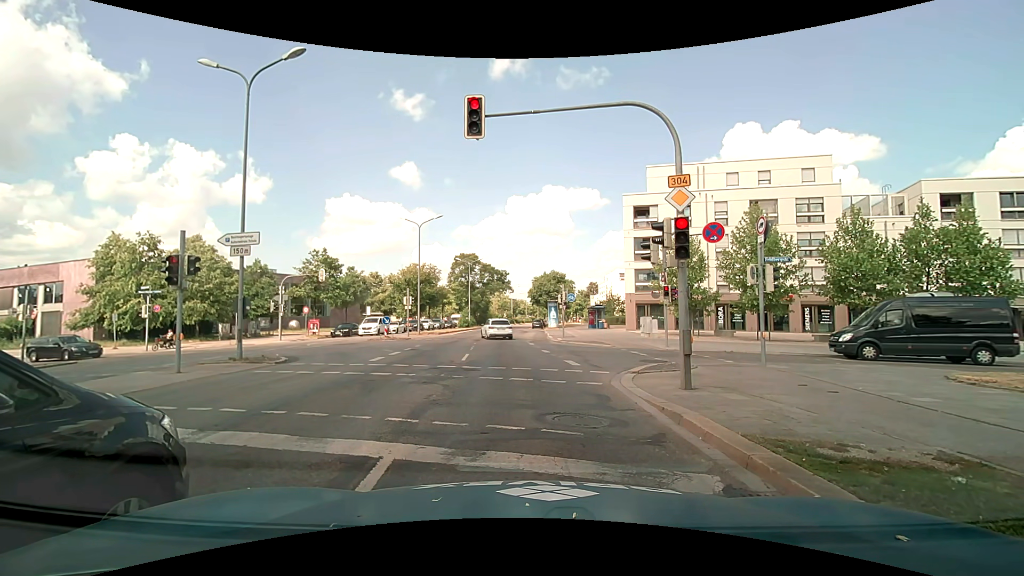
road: primary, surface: asphalt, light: Day
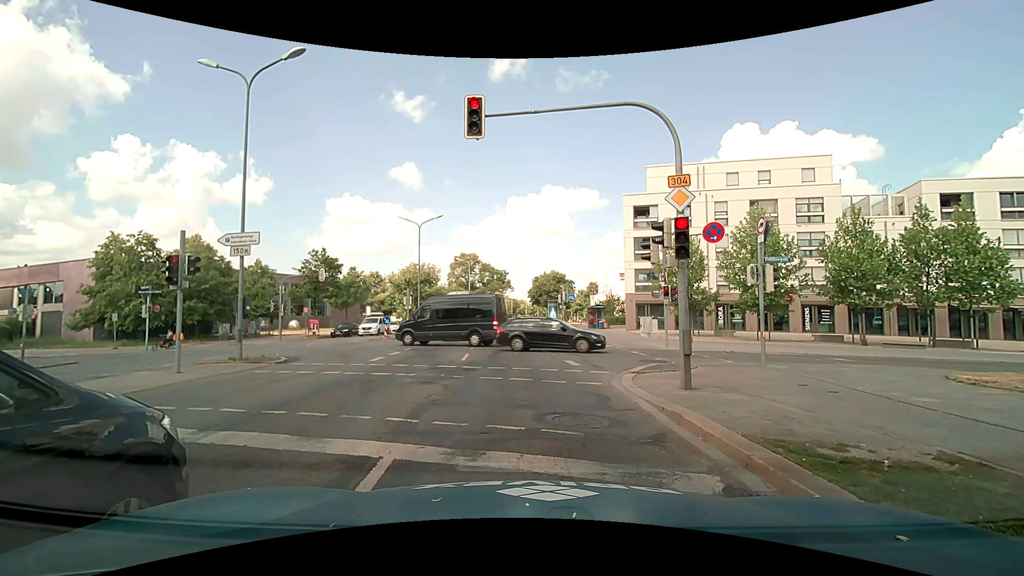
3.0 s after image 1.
(0.0, 0.0) m; 0°
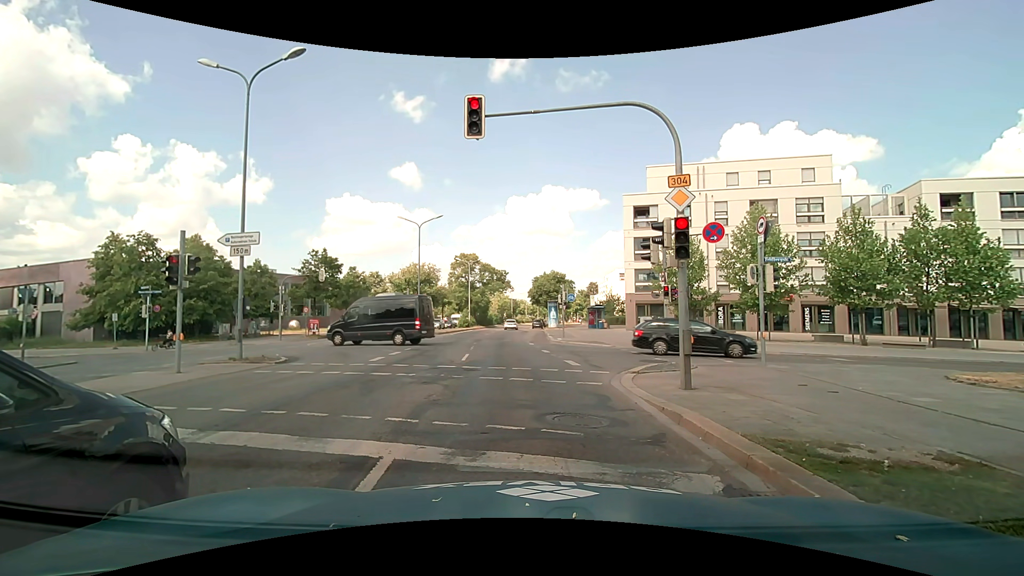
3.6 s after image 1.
(0.0, 0.0) m; 0°
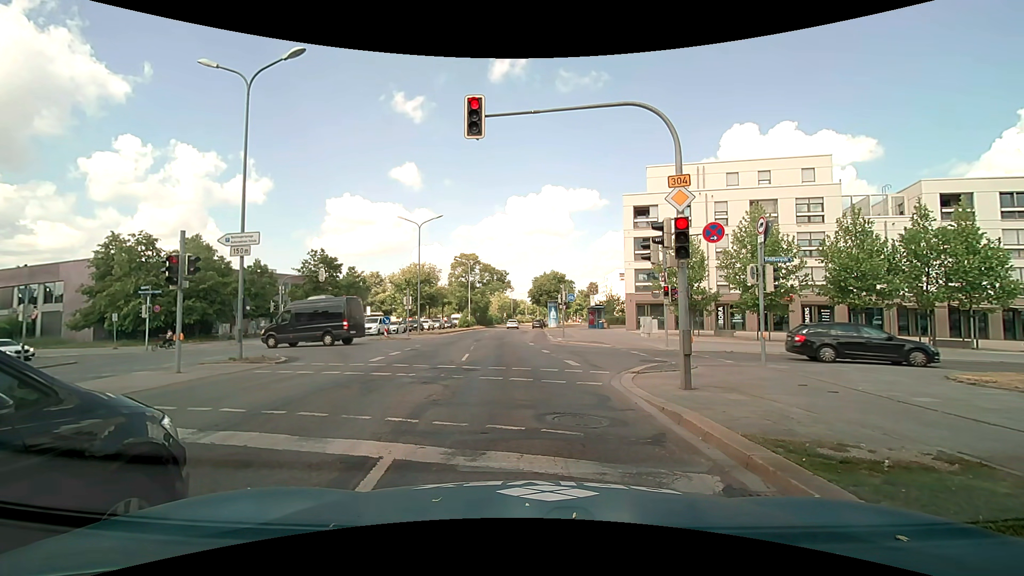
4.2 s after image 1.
(0.0, 0.0) m; 0°
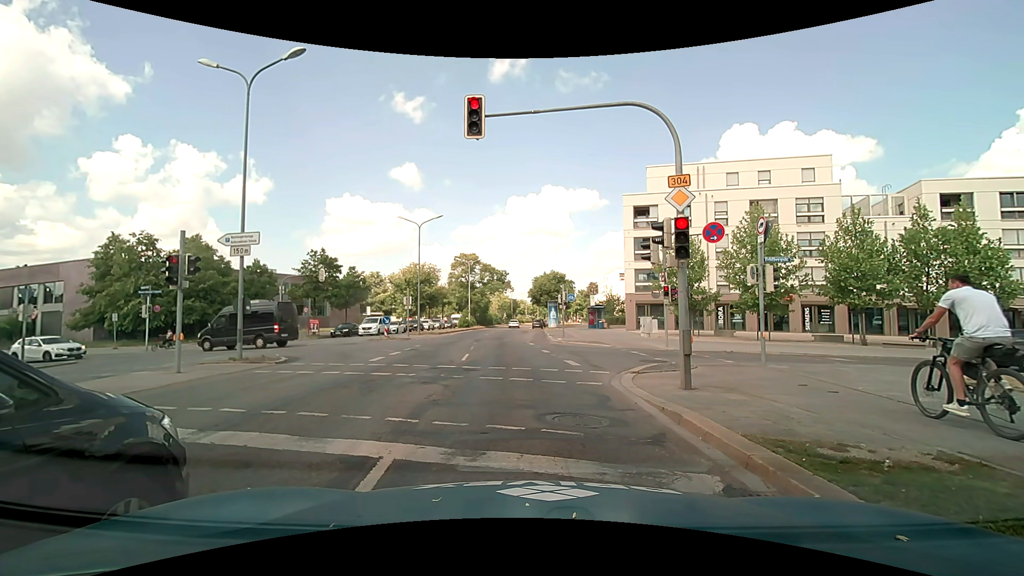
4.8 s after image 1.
(0.0, 0.0) m; 0°
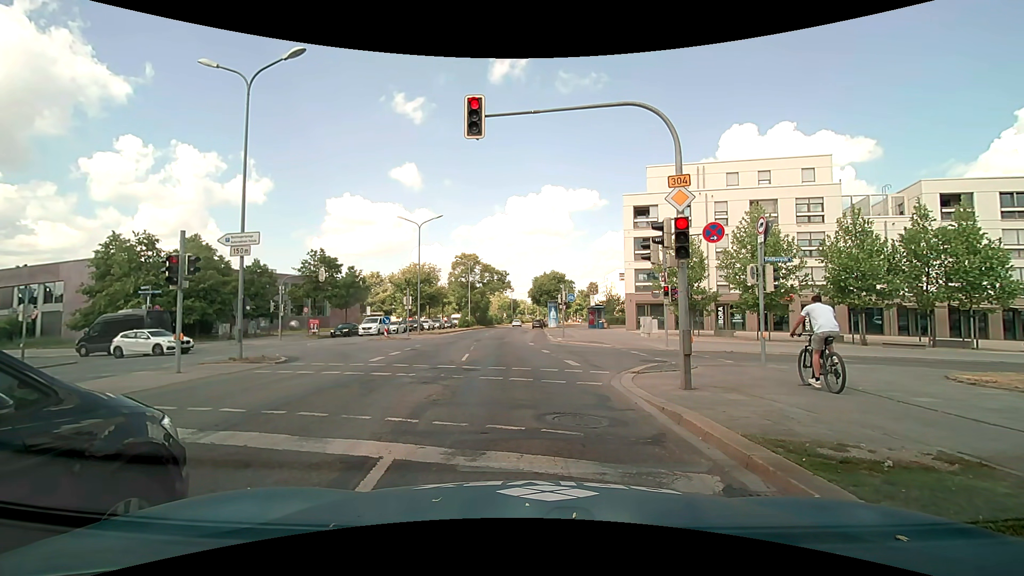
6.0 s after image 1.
(0.0, 0.0) m; 0°
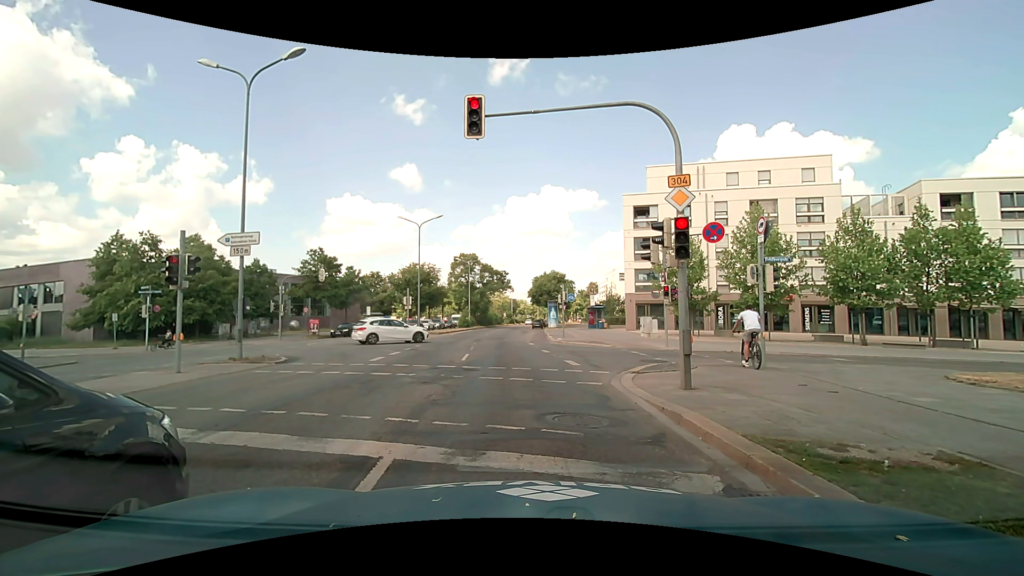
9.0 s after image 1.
(0.0, 0.0) m; 0°
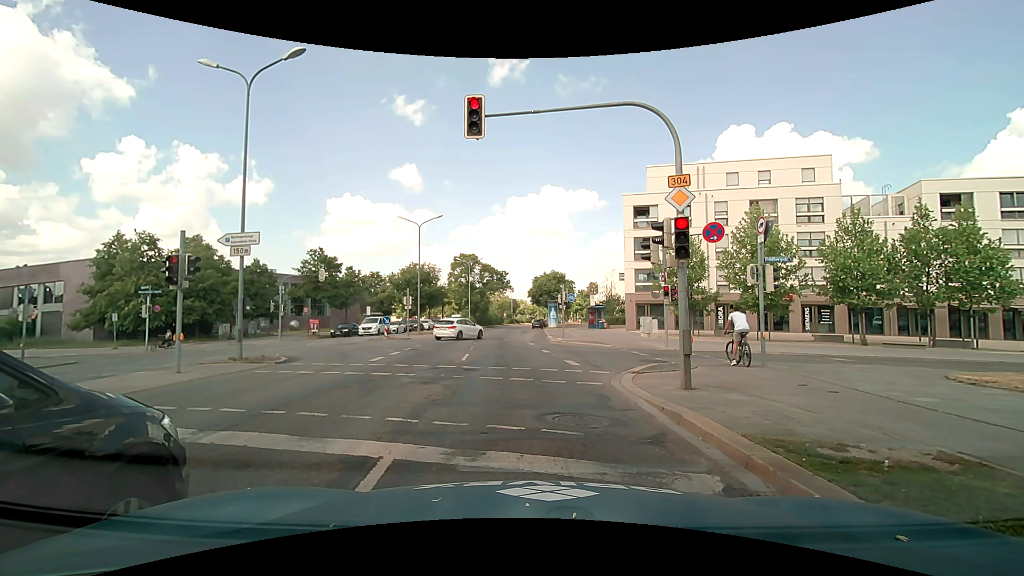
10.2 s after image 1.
(0.0, 0.0) m; 0°
(0, +10) (-2, +20) (-3, +30) (-3, +40) (-4, +50) (-5, +60) (-6, +70) (-6, +80) (-6, +90) (-6, +100) m
